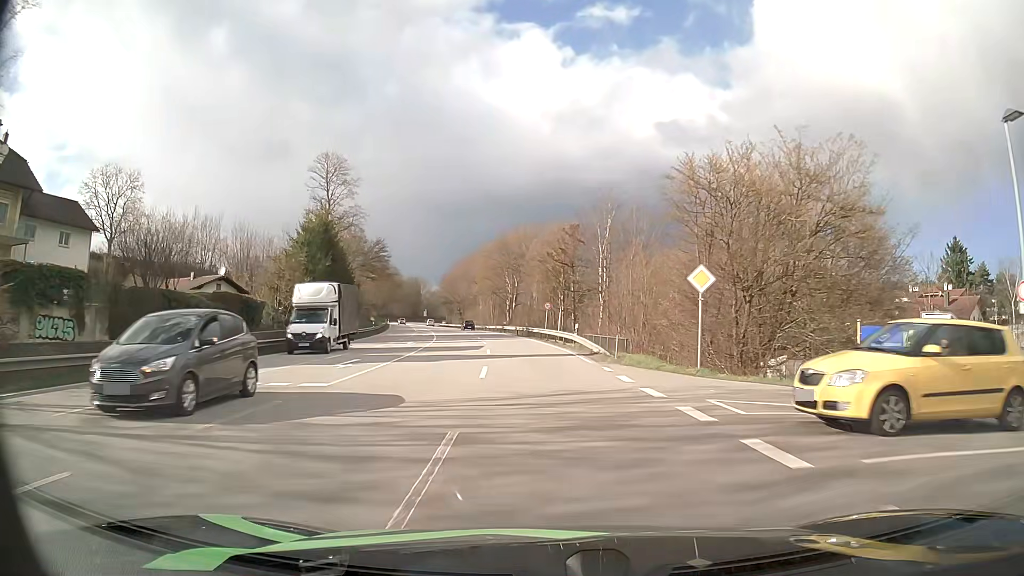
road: primary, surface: asphalt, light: Day
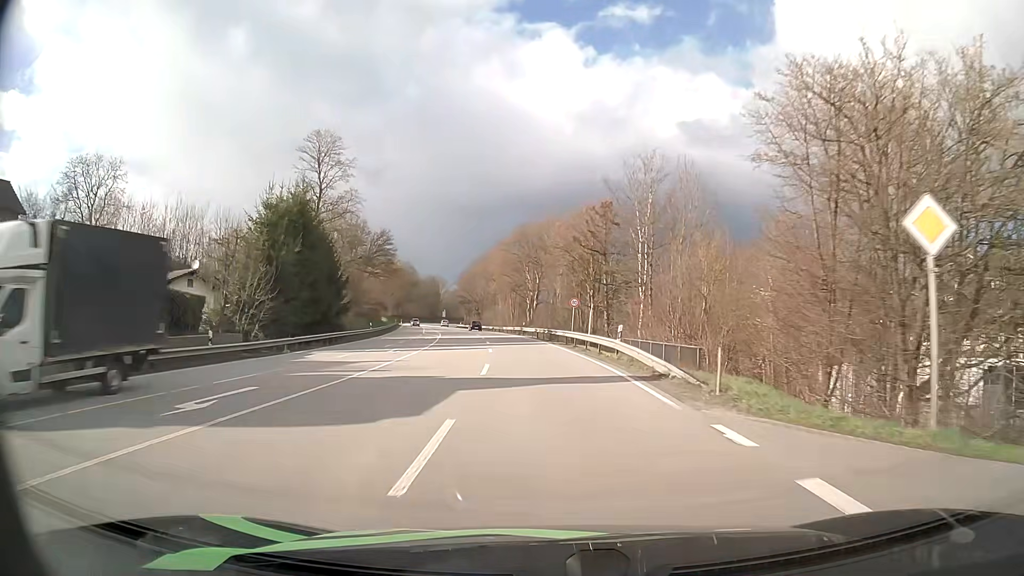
(-0.2, +11.1) m; -2°
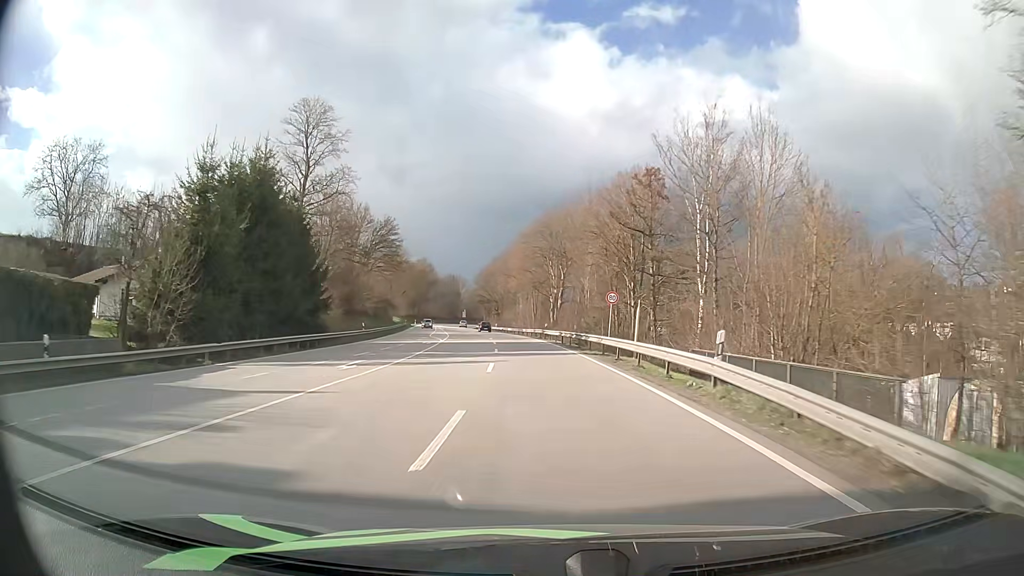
(-0.2, +11.0) m; -2°
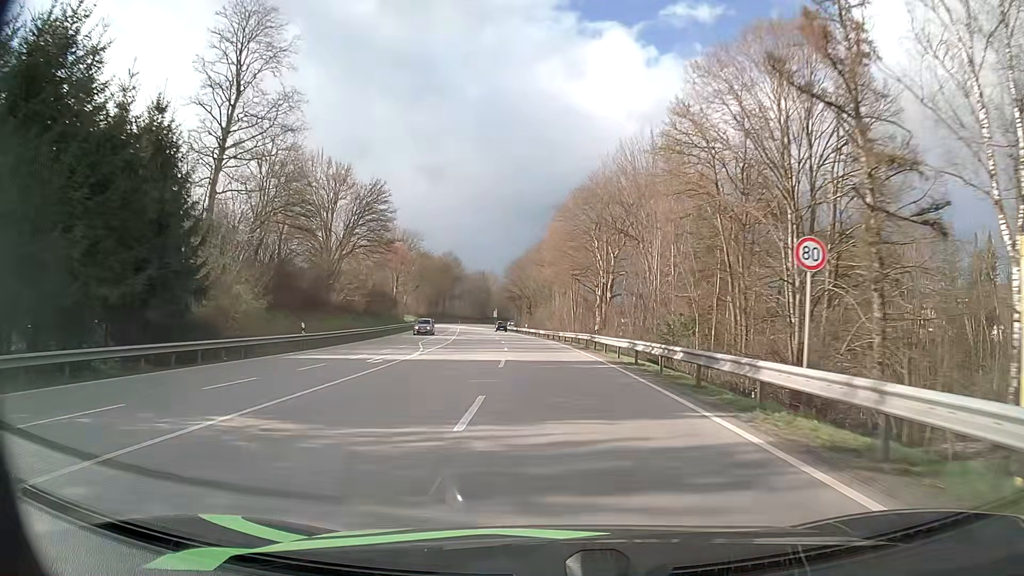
(-0.6, +21.9) m; -3°
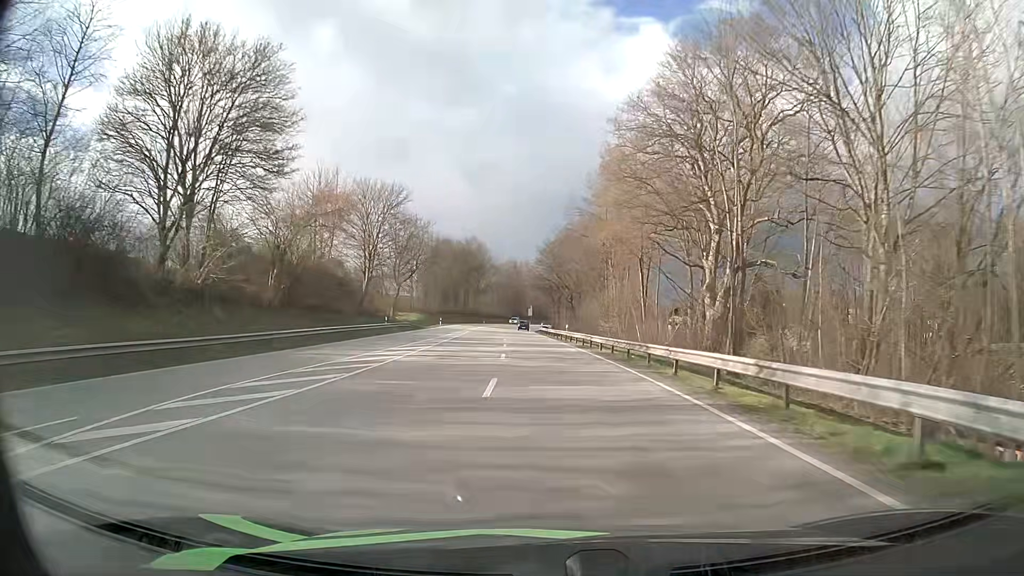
(-1.0, +32.4) m; -3°
